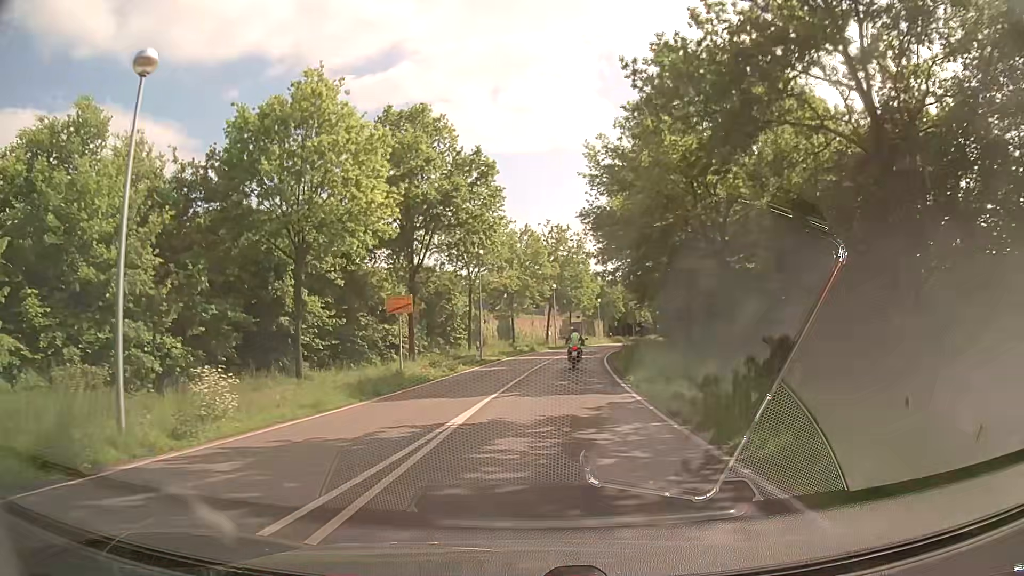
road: secondary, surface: asphalt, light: Day
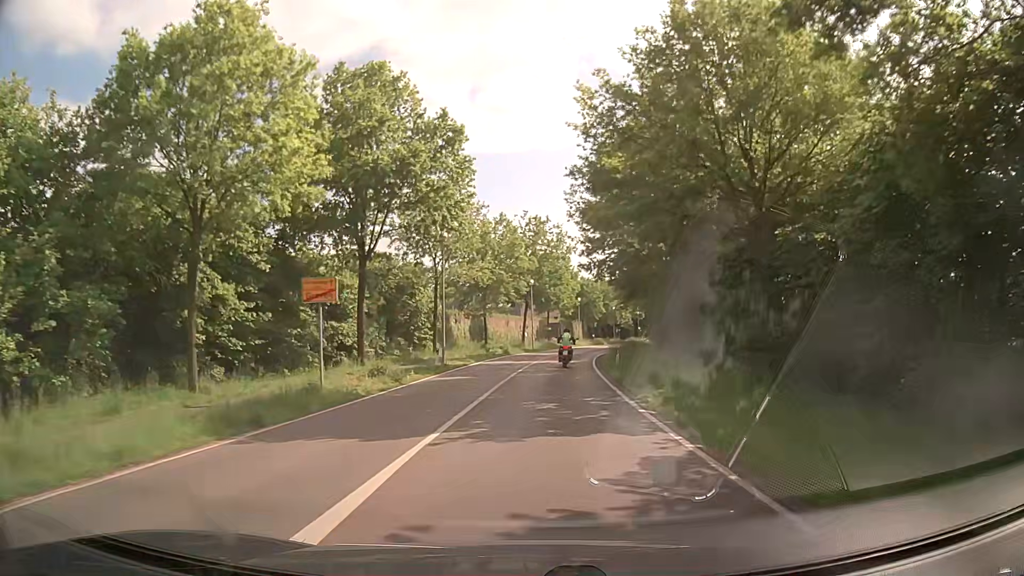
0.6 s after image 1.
(+0.1, +6.9) m; +2°
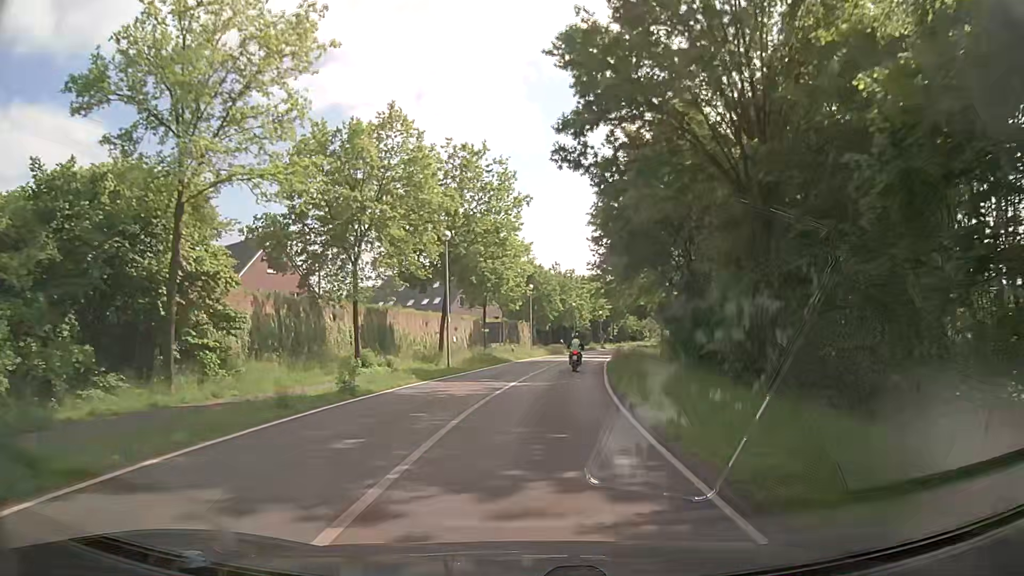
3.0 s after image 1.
(+1.3, +30.9) m; +5°
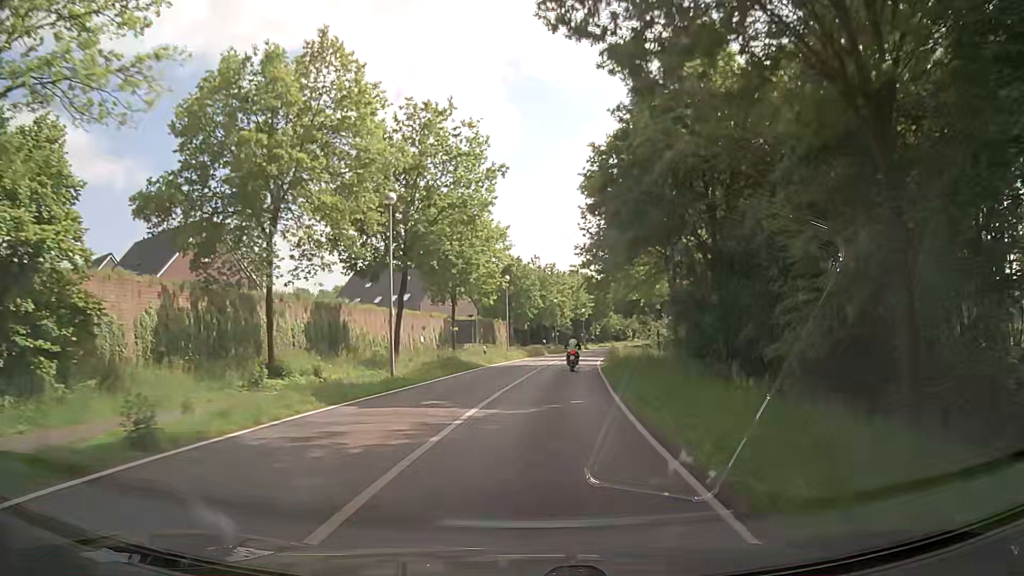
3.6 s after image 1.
(+0.1, +8.5) m; +2°
(0, +10) (+1, +20) (+1, +30) (+2, +40) (+3, +50) (+5, +60) (+6, +70) (+8, +80) (+10, +89) (+12, +99) m
